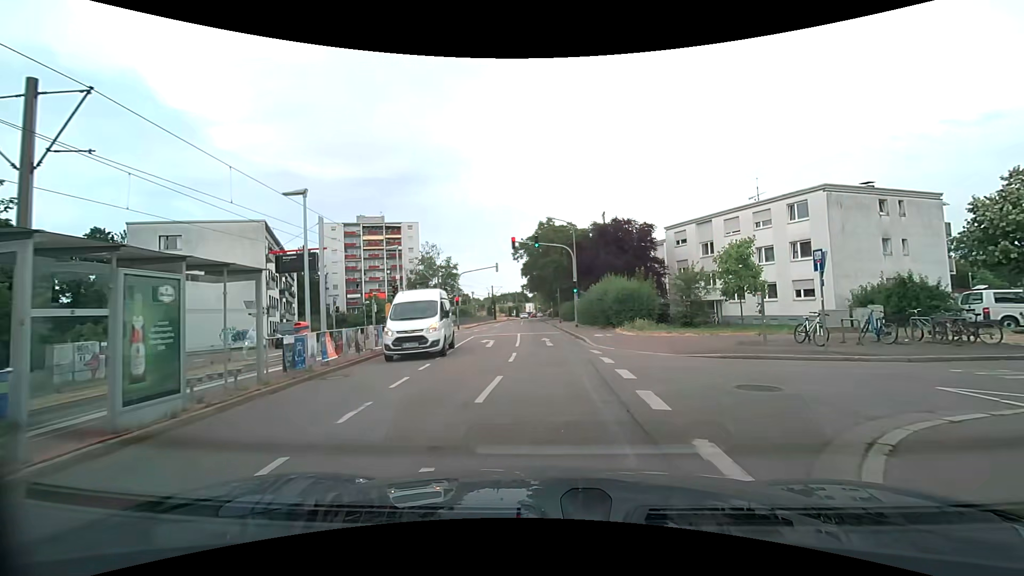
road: residential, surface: asphalt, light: Day
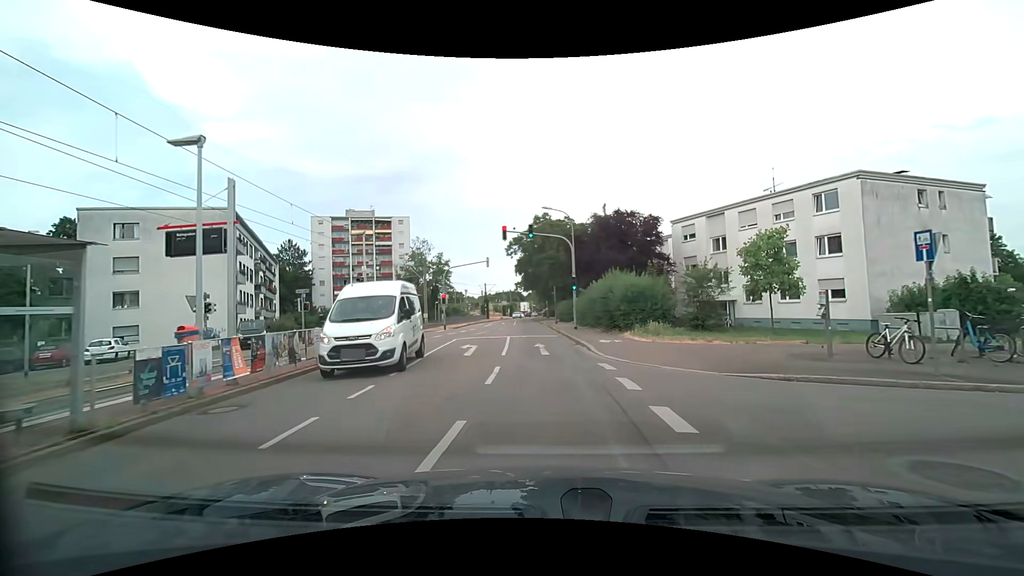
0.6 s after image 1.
(0.0, +4.1) m; 0°
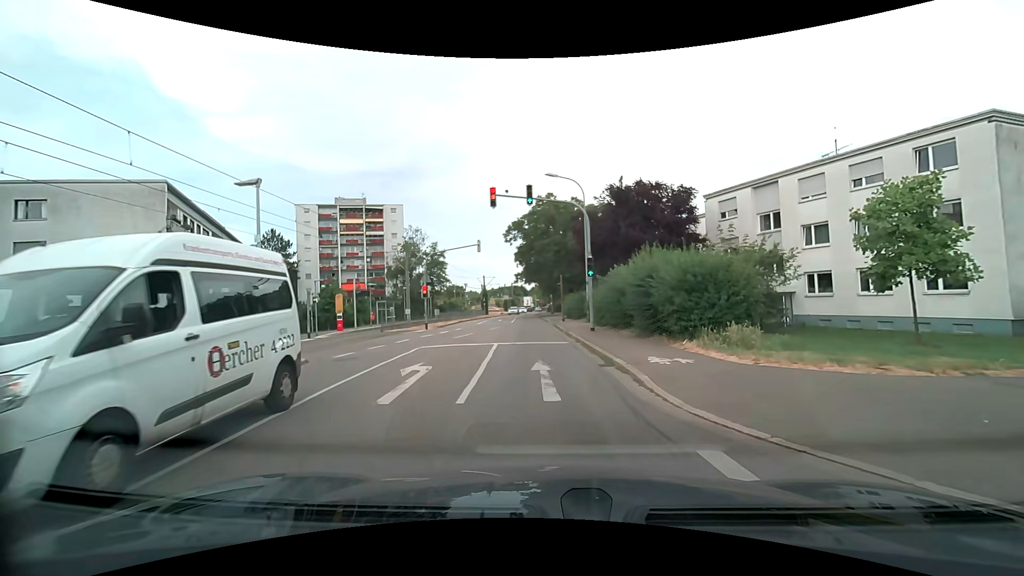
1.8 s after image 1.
(+0.1, +8.2) m; 0°
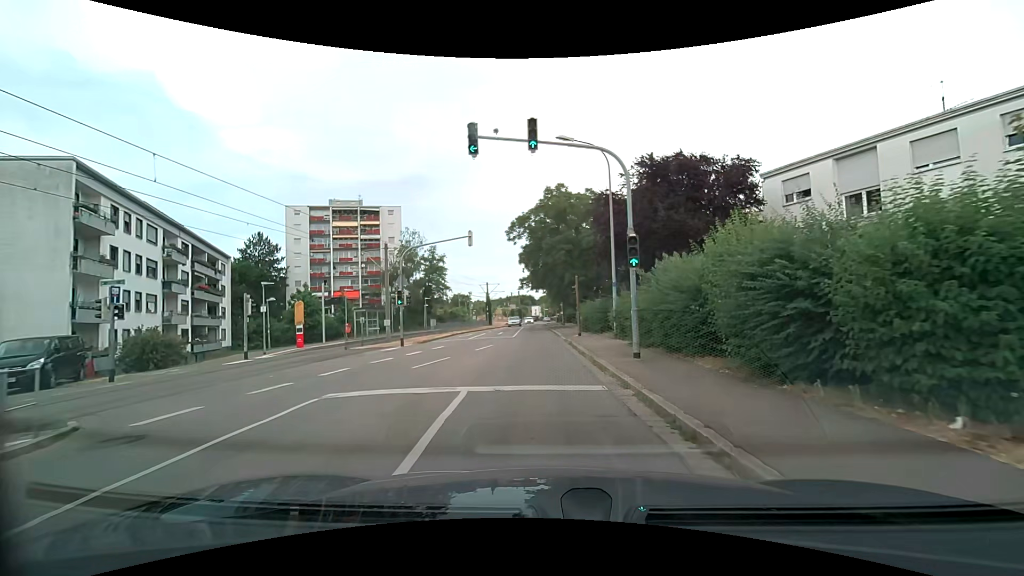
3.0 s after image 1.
(-0.1, +8.2) m; -1°
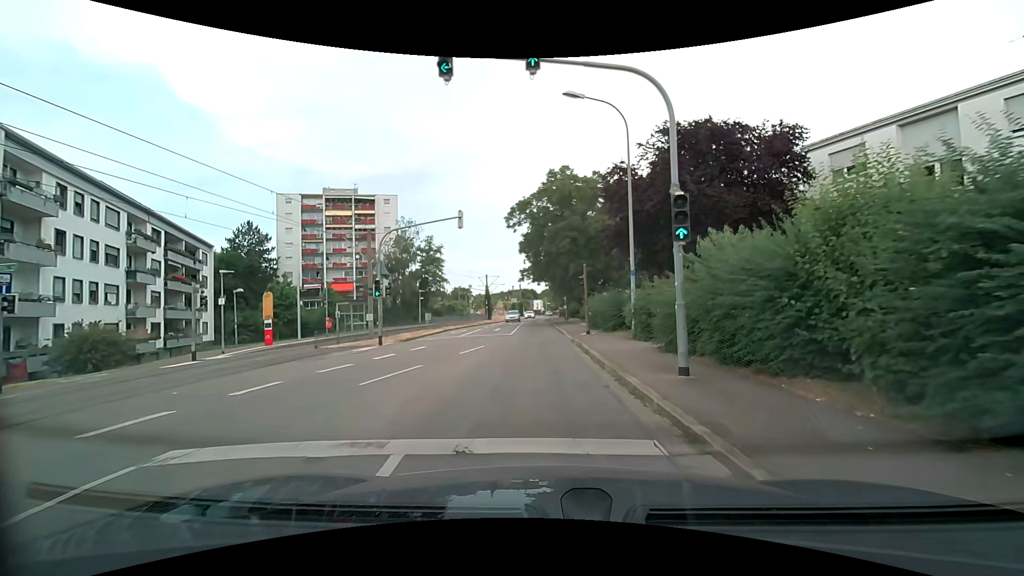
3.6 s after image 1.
(0.0, +4.0) m; 0°
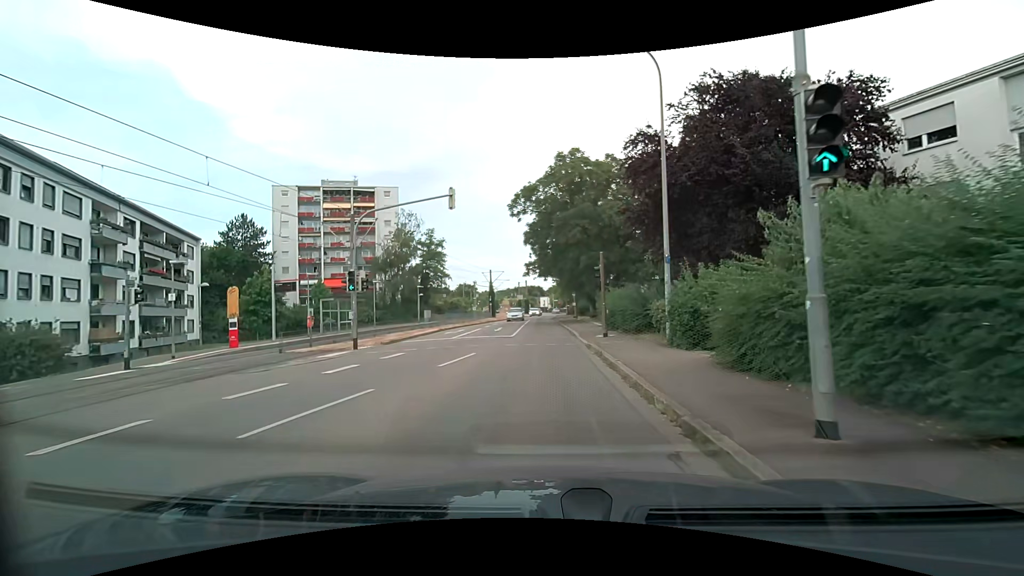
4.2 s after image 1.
(0.0, +4.0) m; -1°
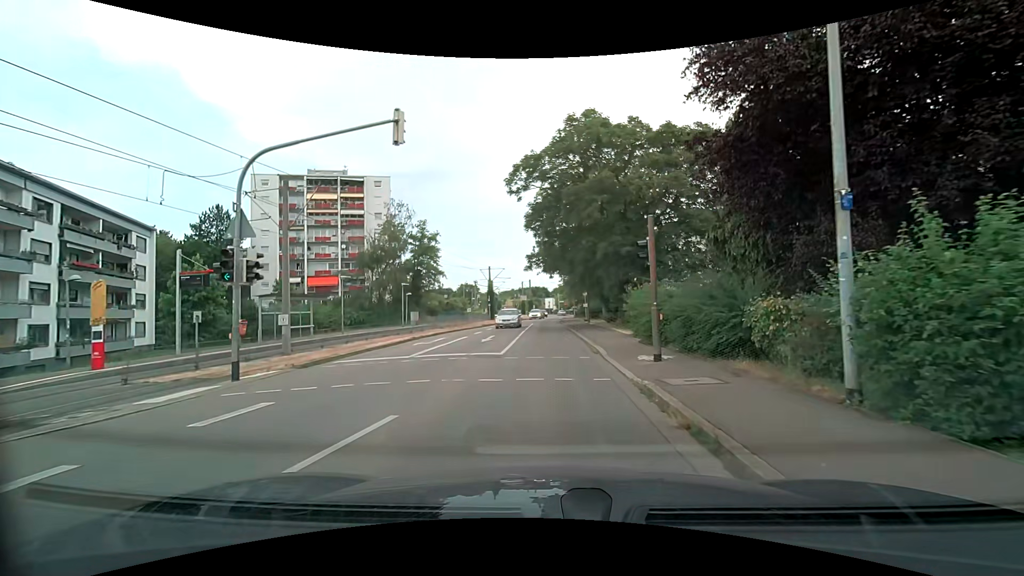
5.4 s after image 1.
(-0.1, +8.1) m; -1°
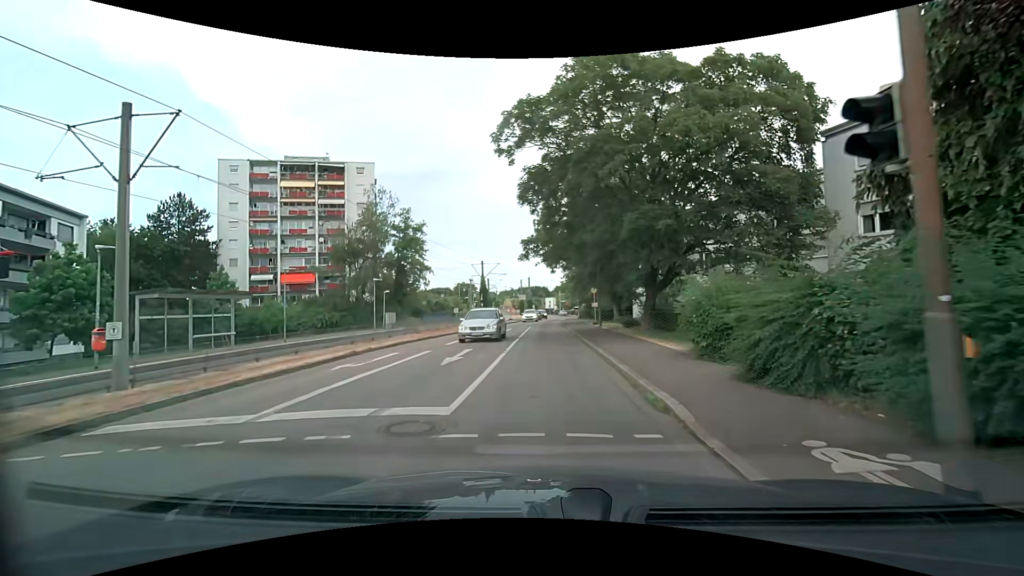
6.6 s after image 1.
(+0.1, +8.0) m; 0°
(0, +10) (0, +20) (0, +30) (0, +40) (0, +50) (0, +60) (+1, +70) (+2, +80) (+2, +90) (+3, +100) m
